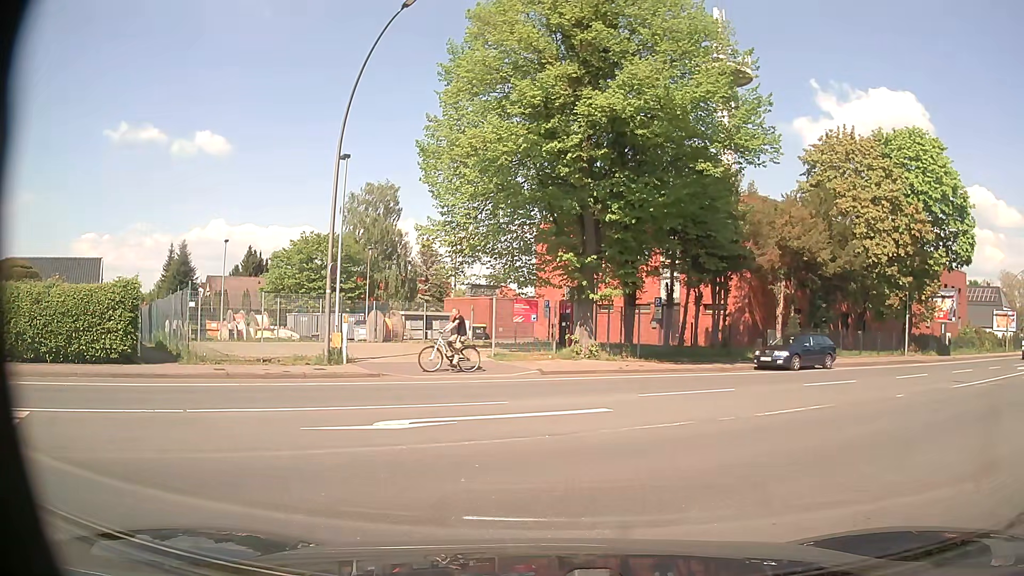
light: Day
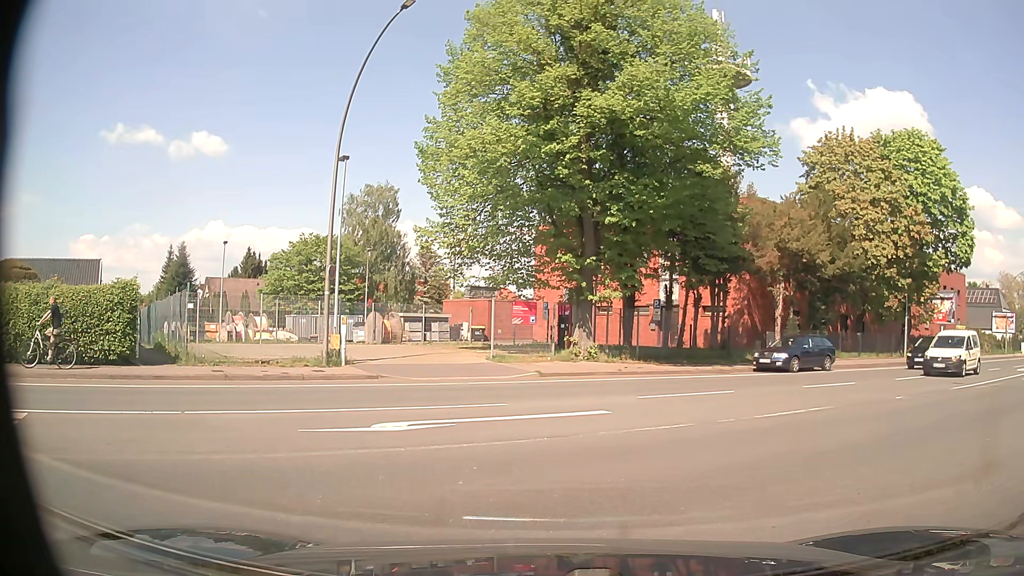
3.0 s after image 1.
(0.0, +0.1) m; 0°
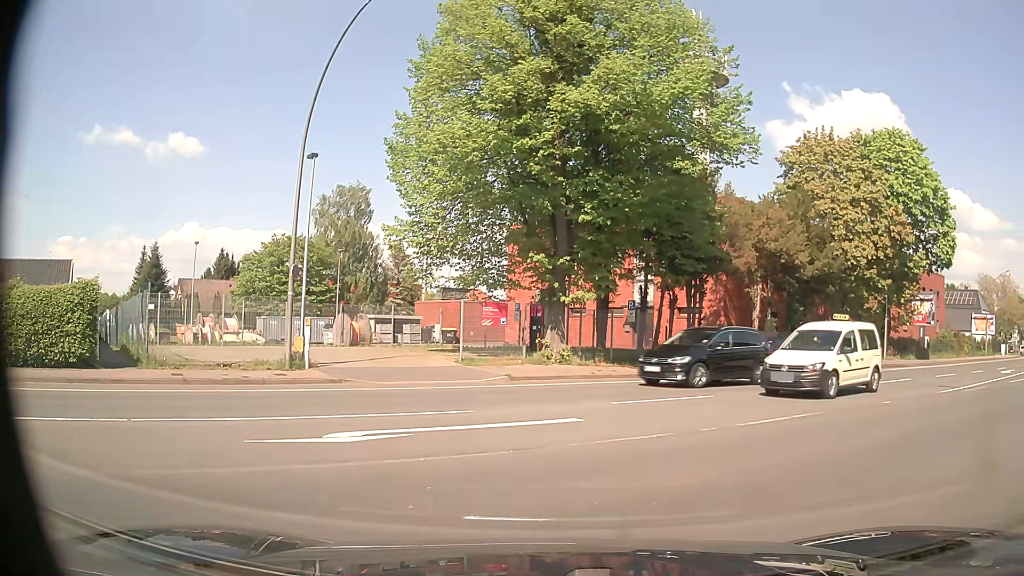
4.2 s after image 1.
(0.0, +0.8) m; 0°
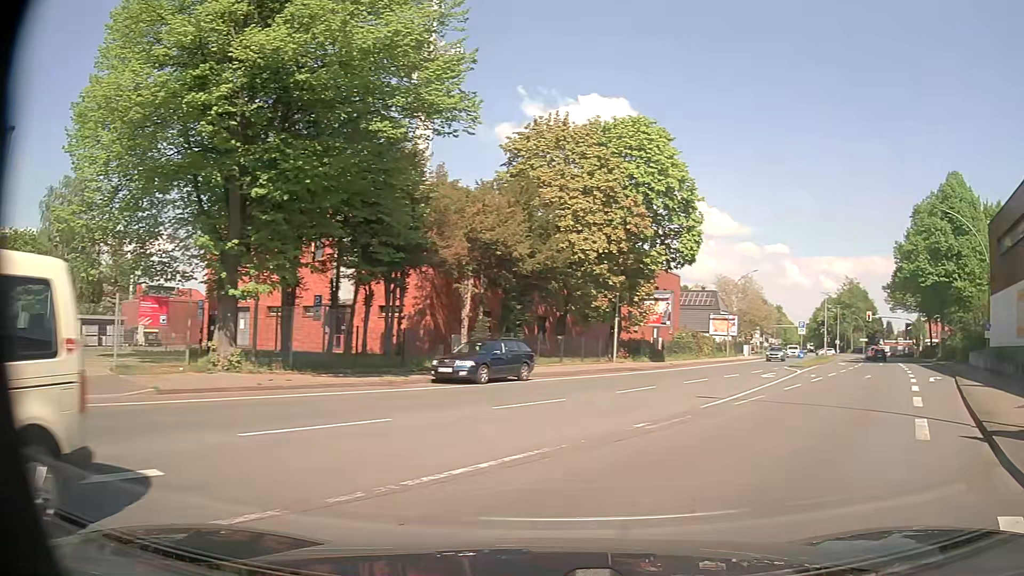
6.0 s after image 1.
(+1.4, +4.3) m; +30°
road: primary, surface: asphalt
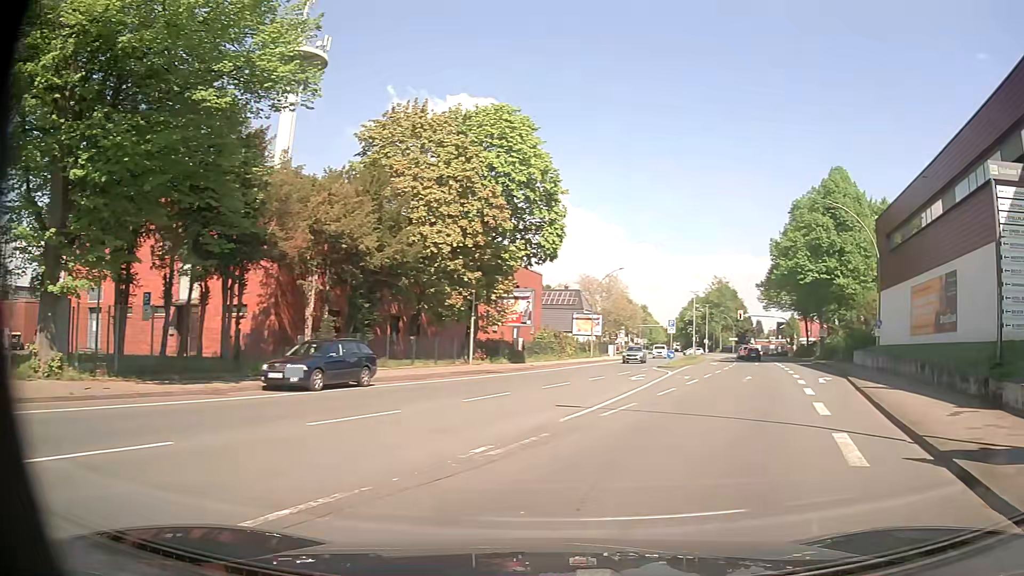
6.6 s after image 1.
(+0.4, +2.7) m; +13°
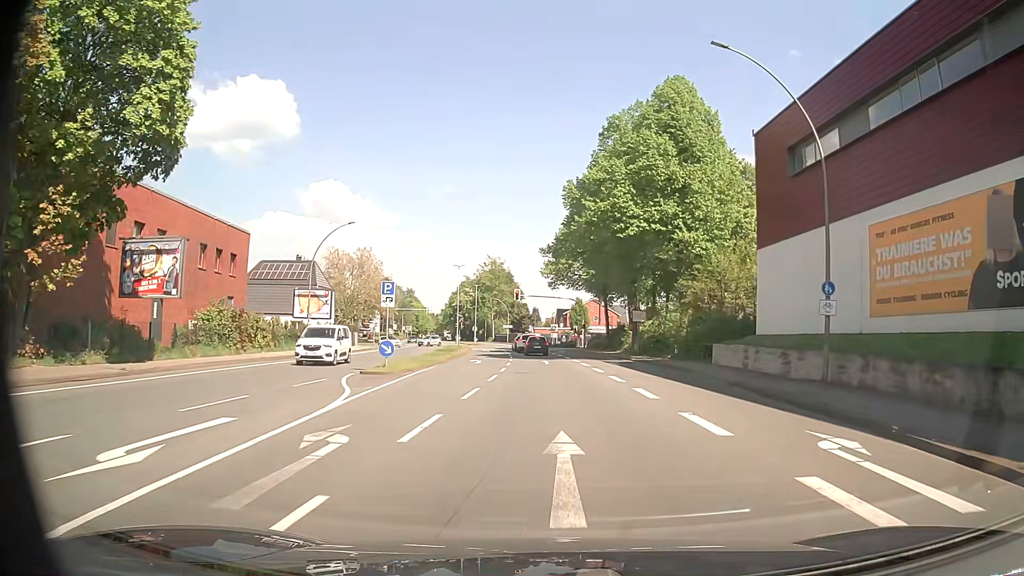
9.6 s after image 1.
(+5.4, +22.5) m; +19°
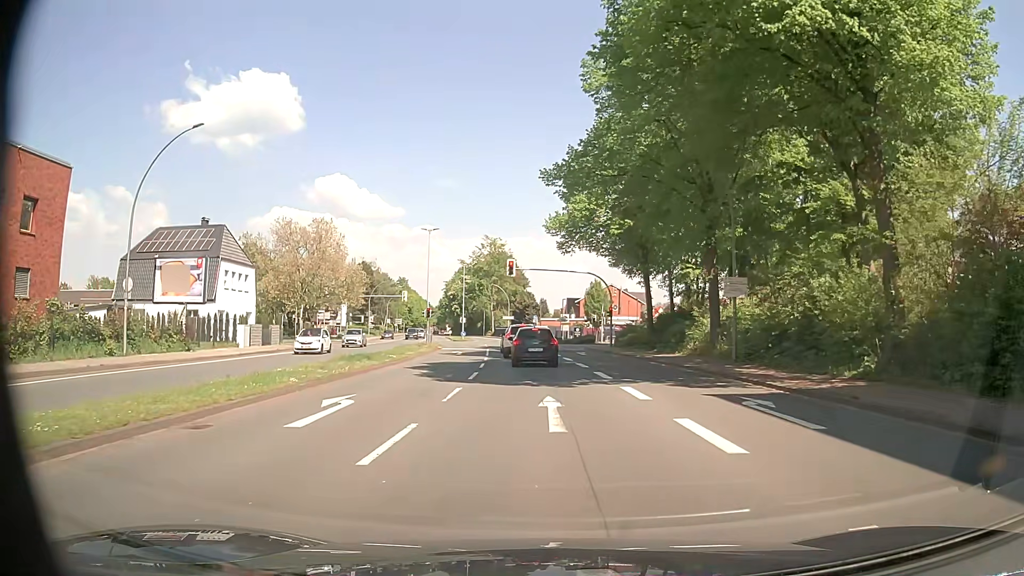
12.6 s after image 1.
(0.0, +25.7) m; -1°
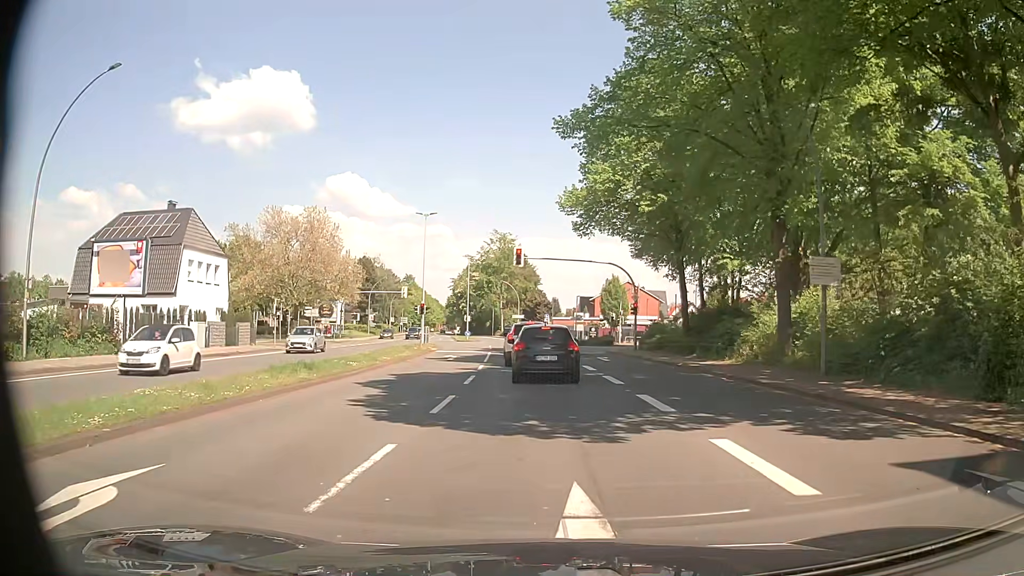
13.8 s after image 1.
(-0.1, +7.7) m; 0°
